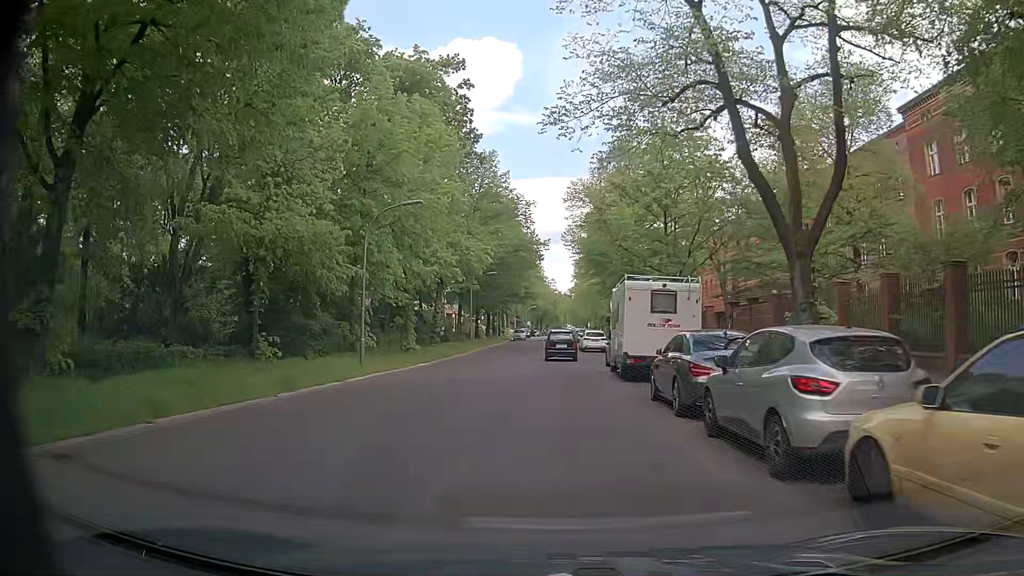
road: residential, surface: asphalt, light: Day
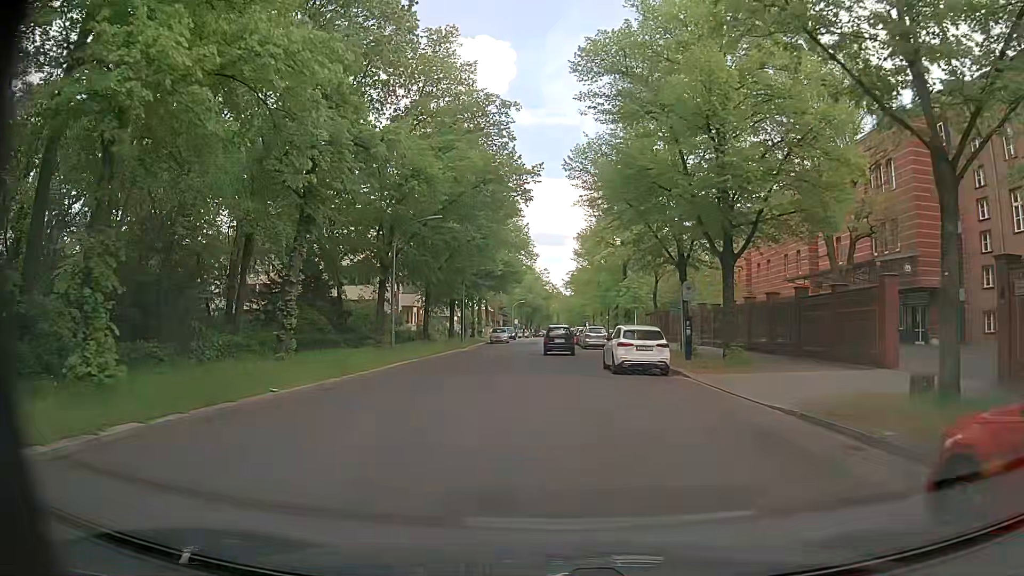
(+0.2, +26.5) m; +1°
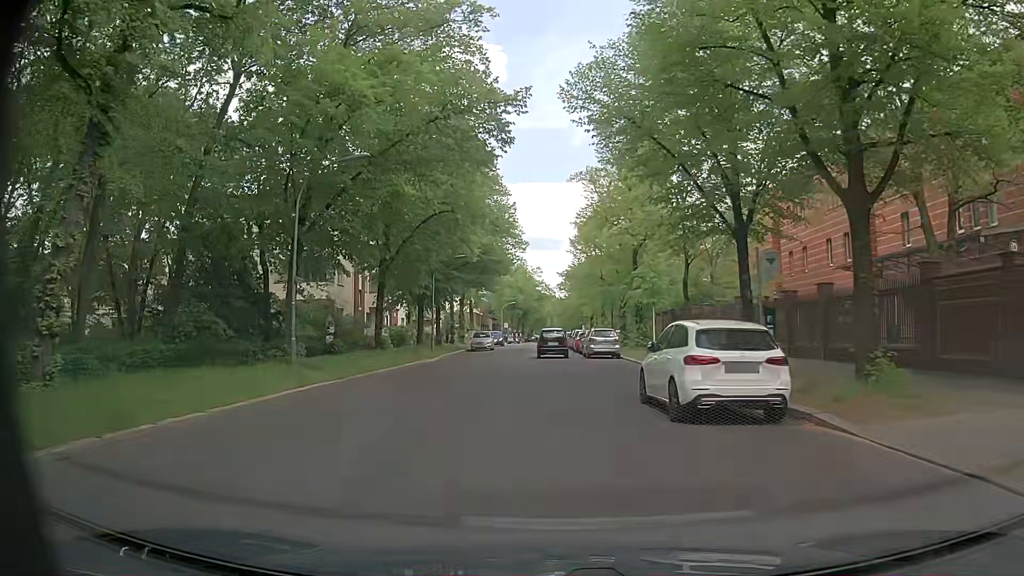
(0.0, +11.2) m; +1°
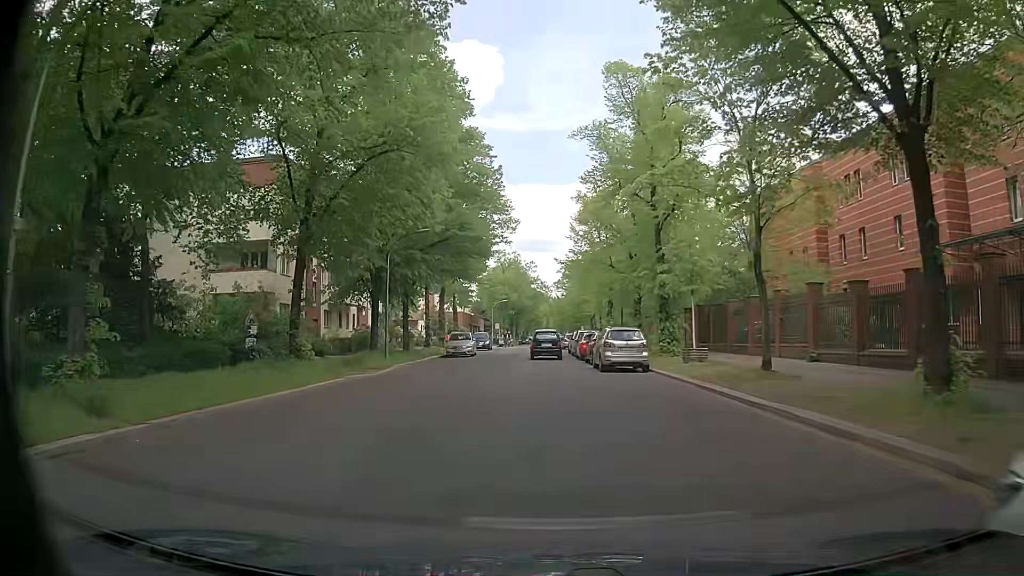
(-0.1, +11.2) m; 0°
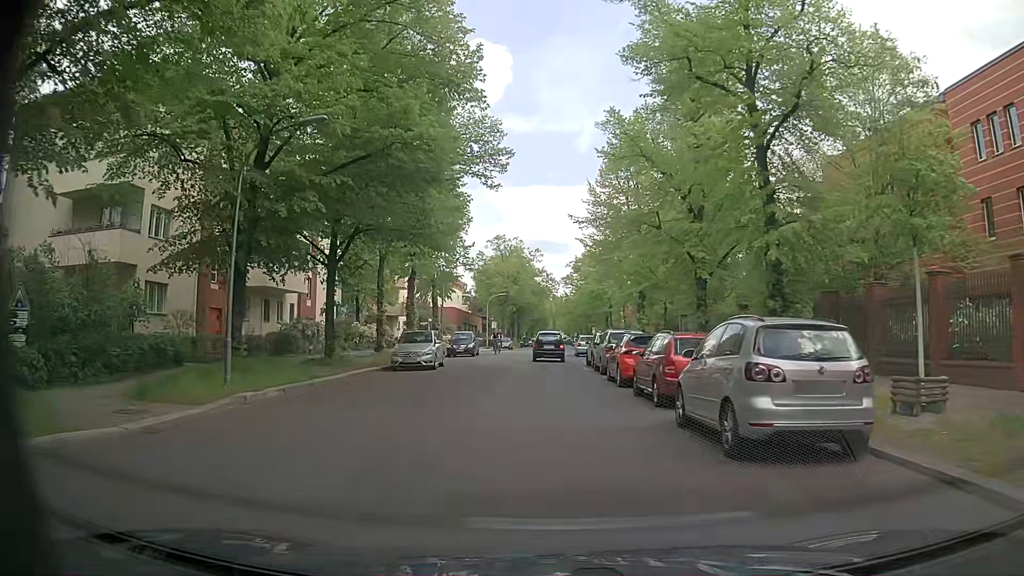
(-0.1, +16.5) m; -2°
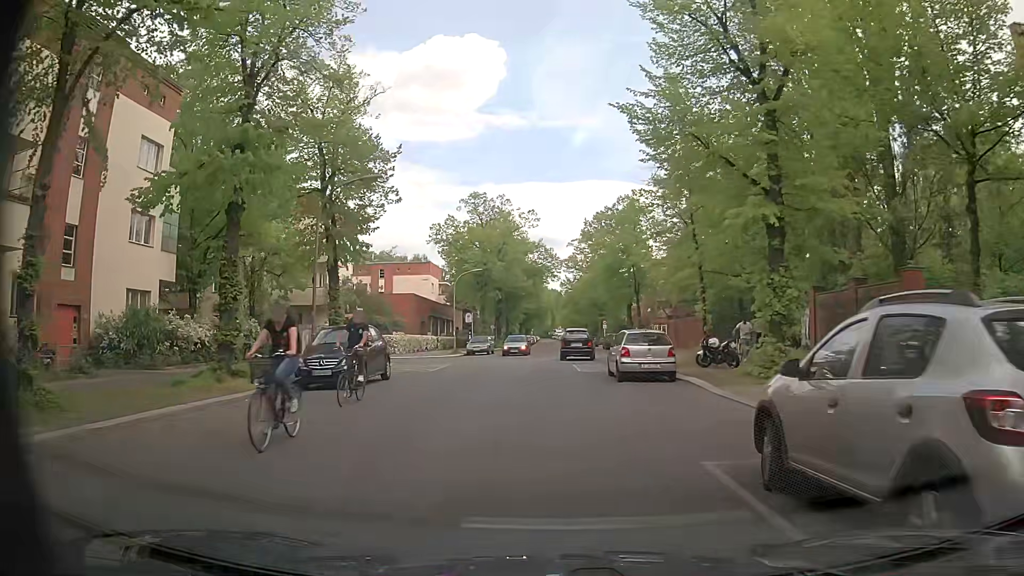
(+0.6, +26.1) m; +1°
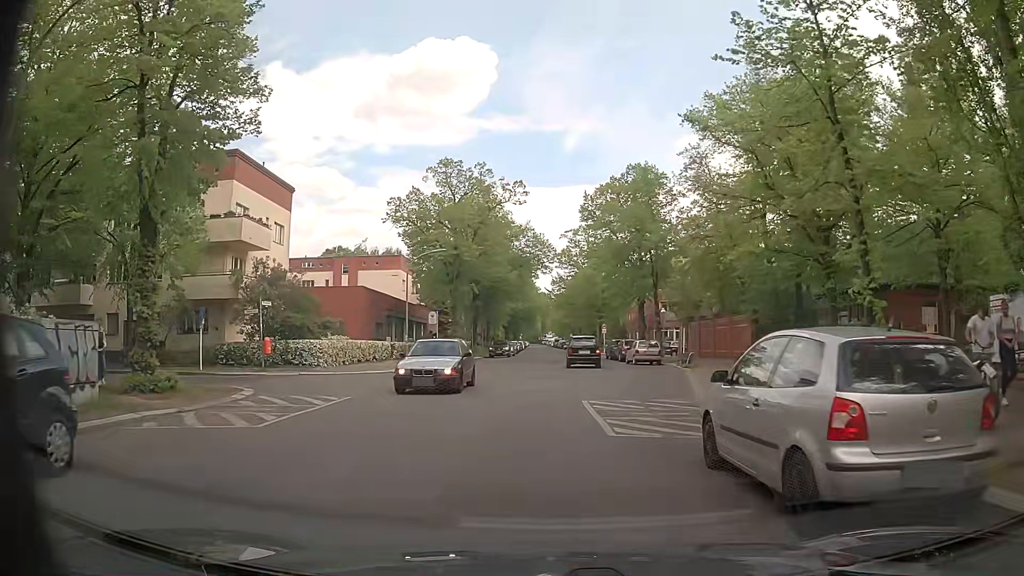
(+0.2, +14.0) m; +1°
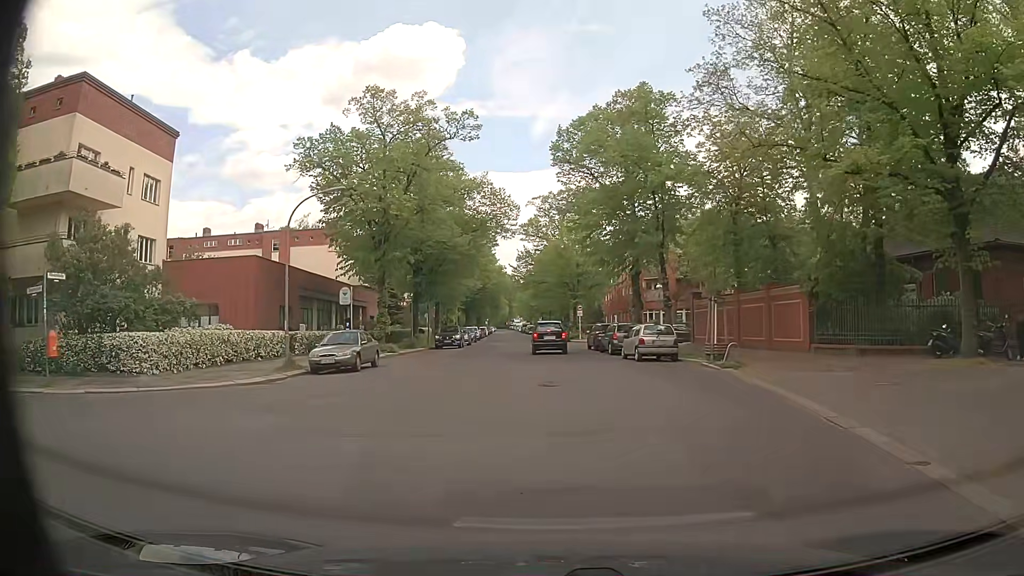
(+0.4, +13.2) m; +3°
